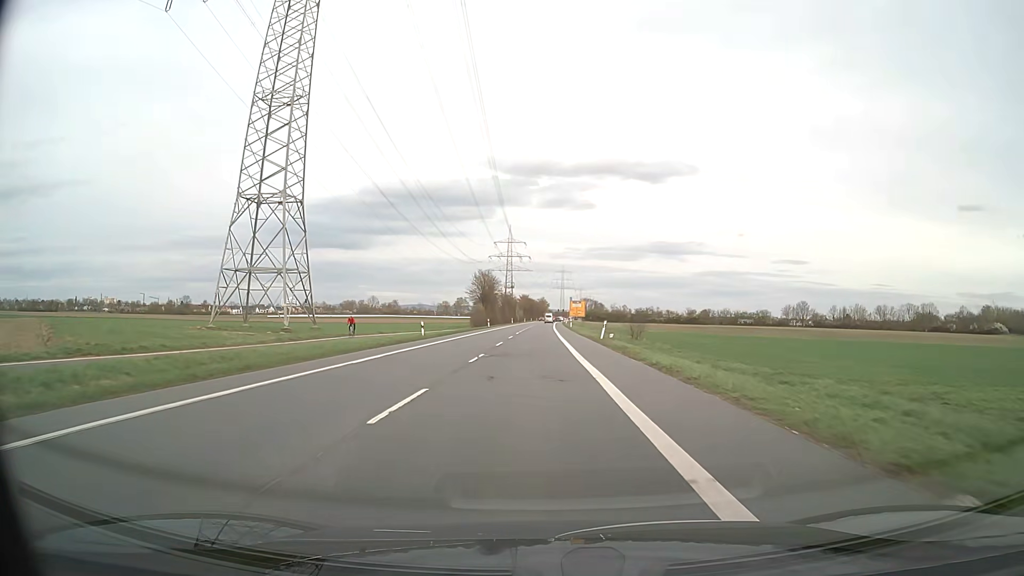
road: secondary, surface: asphalt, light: Day
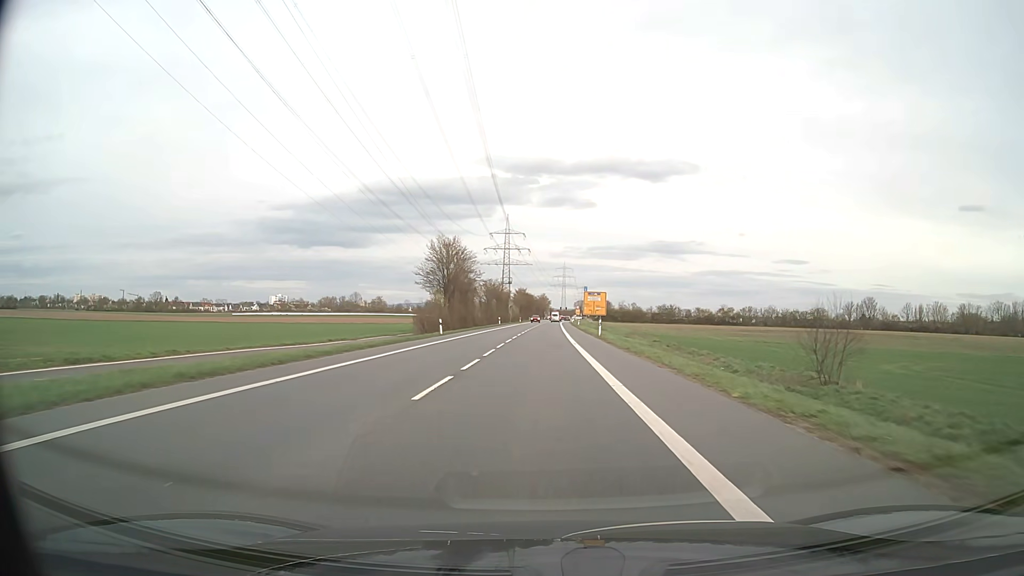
(0.0, +45.8) m; 0°
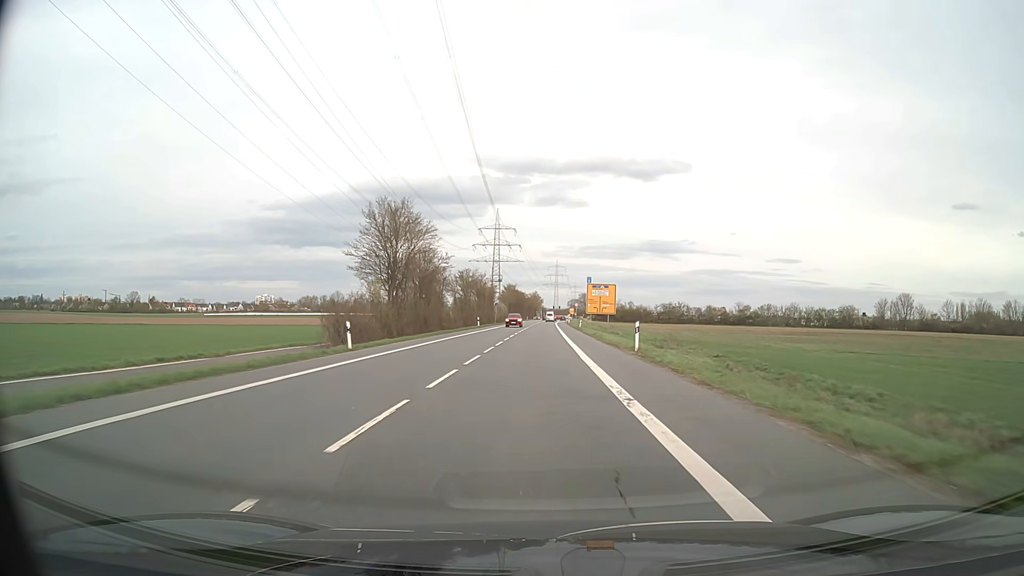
(+0.2, +22.2) m; +1°
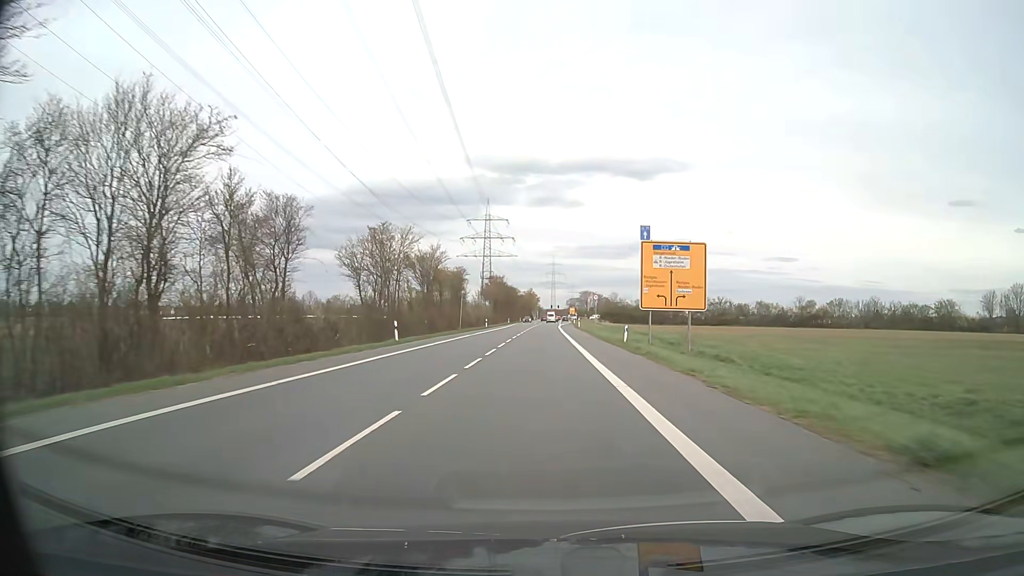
(+0.1, +43.2) m; 0°
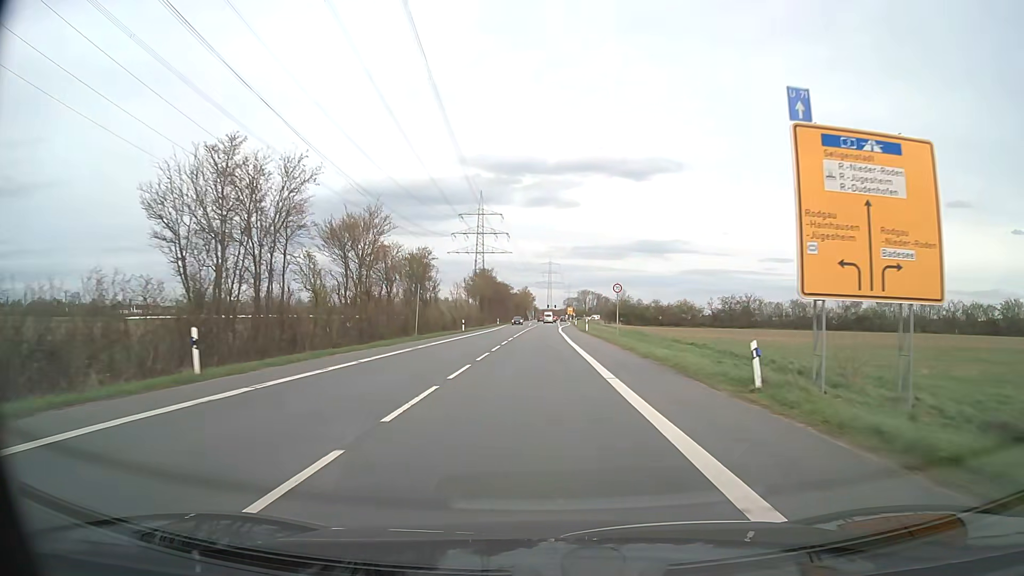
(+0.1, +21.0) m; 0°
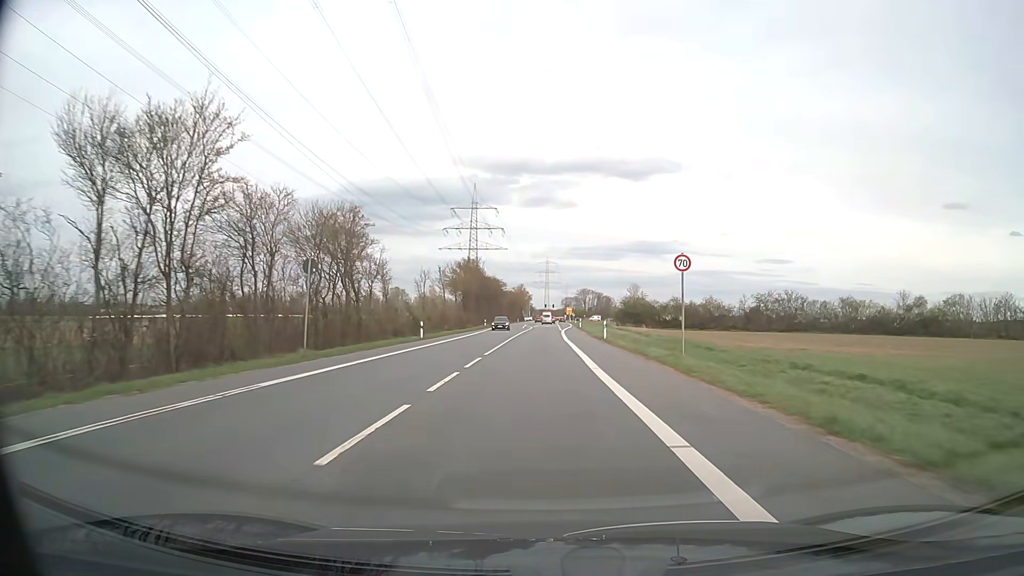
(+0.1, +20.5) m; +1°
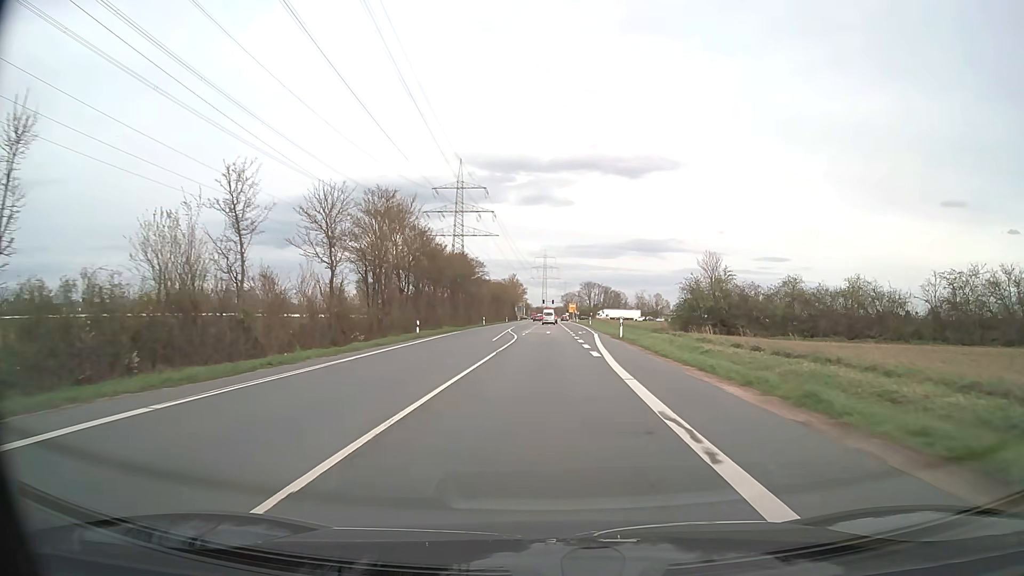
(+0.1, +49.6) m; 0°
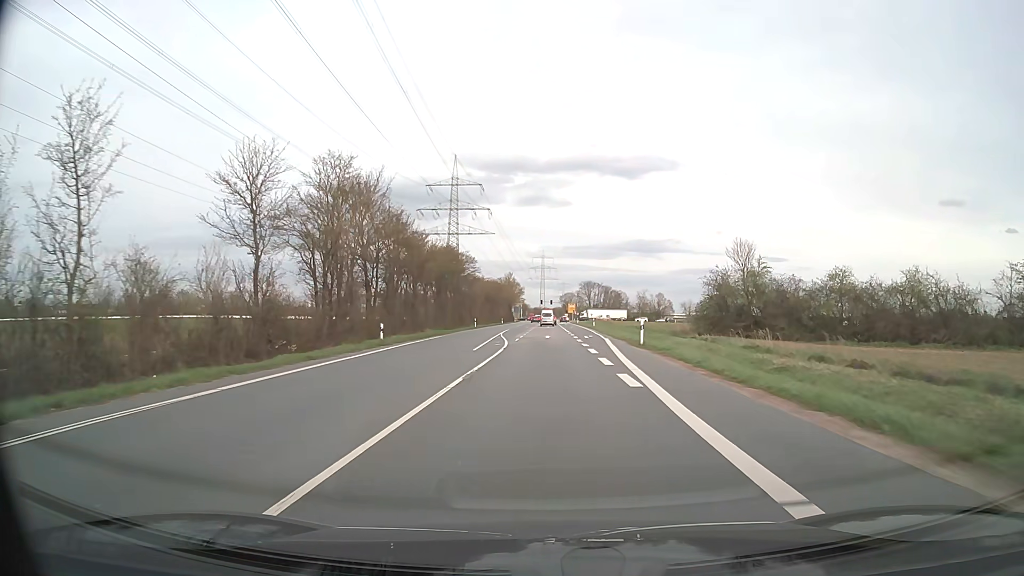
(0.0, +9.6) m; 0°
